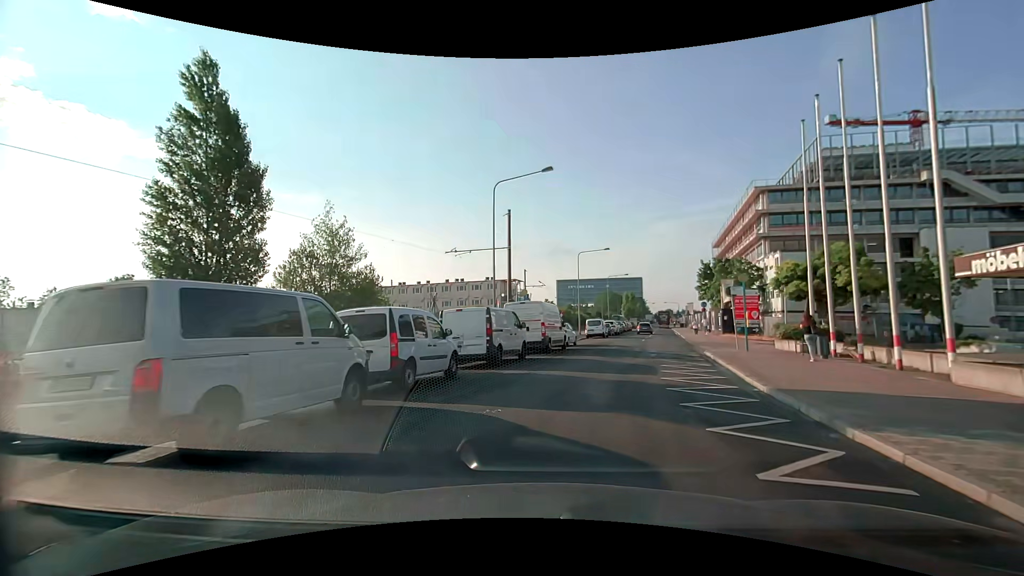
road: unclassified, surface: asphalt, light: Day
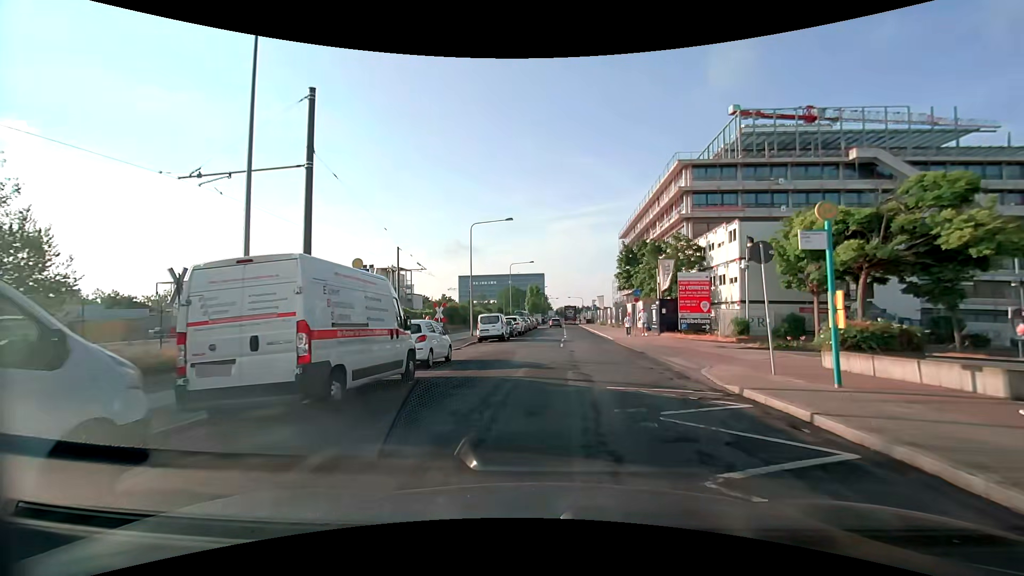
(+1.7, +15.4) m; +11°
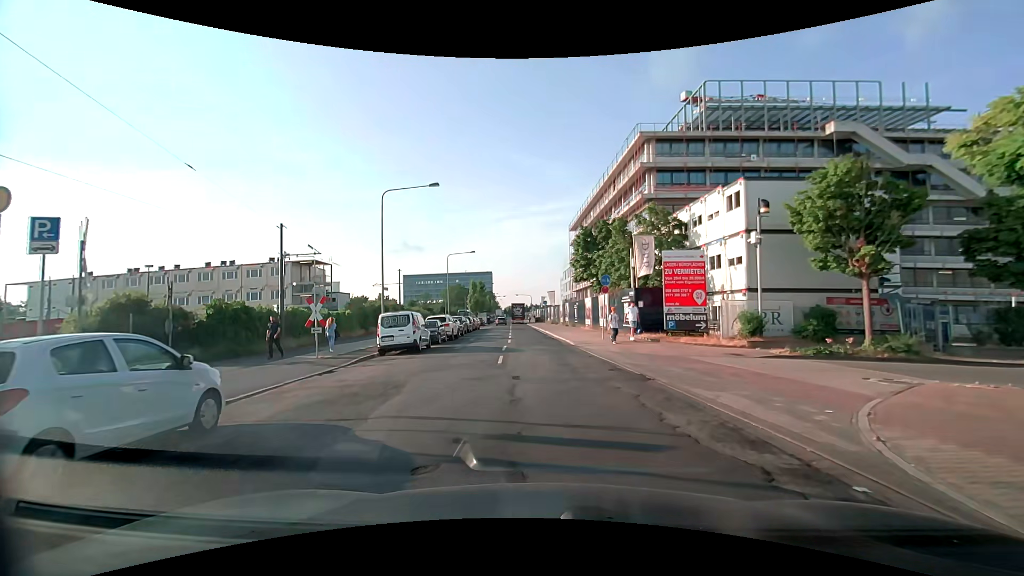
(+0.5, +10.3) m; +6°
